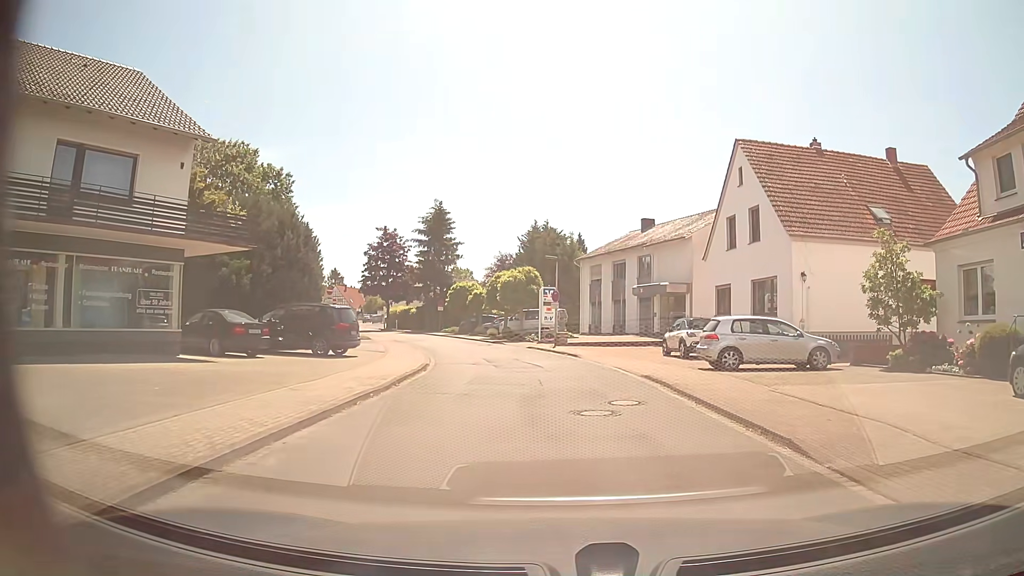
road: residential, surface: asphalt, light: Day
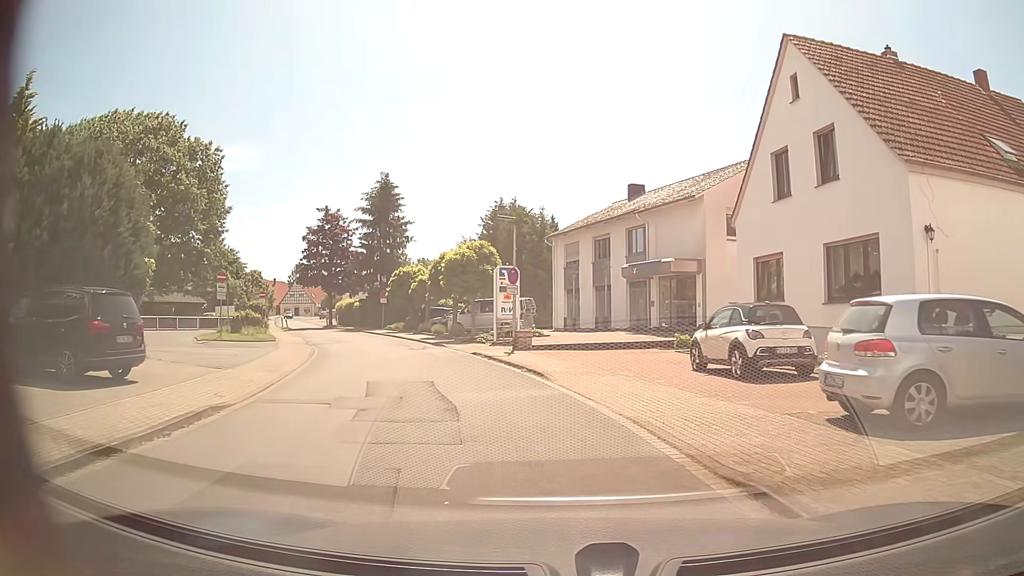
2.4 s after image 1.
(+0.5, +11.6) m; +3°
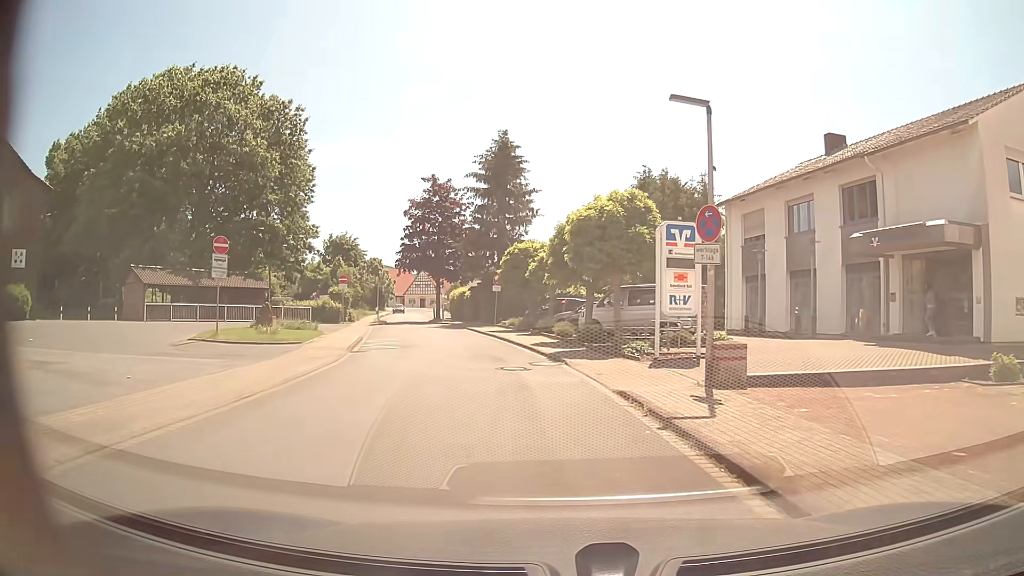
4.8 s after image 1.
(-1.4, +12.6) m; -13°
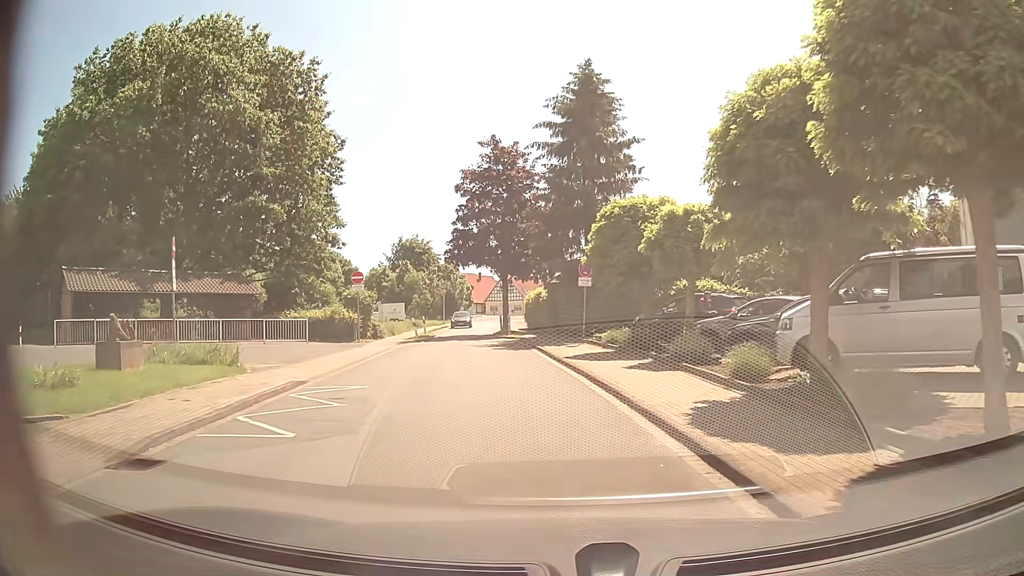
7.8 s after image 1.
(-0.9, +14.9) m; -7°
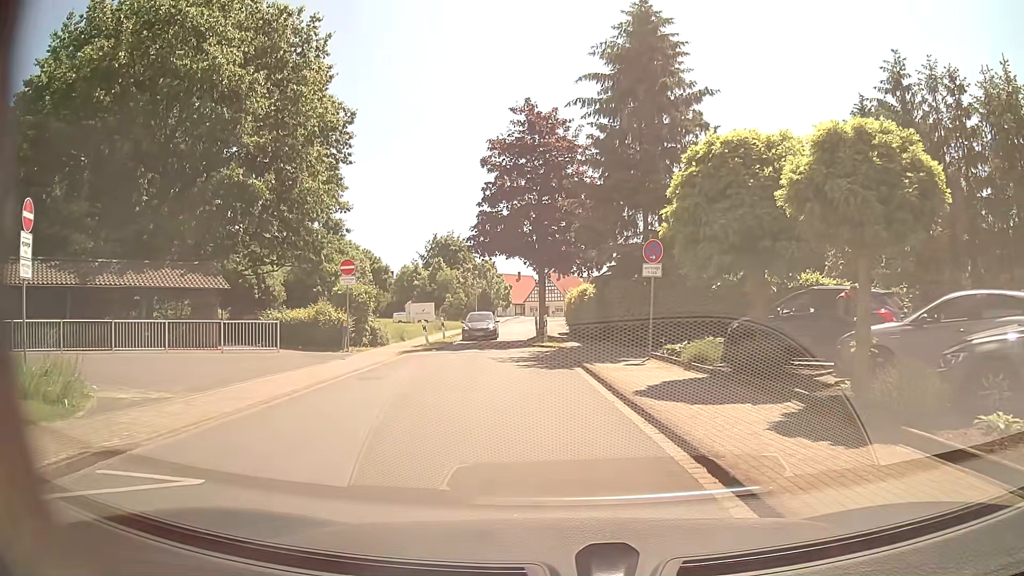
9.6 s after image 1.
(-0.2, +7.3) m; -4°
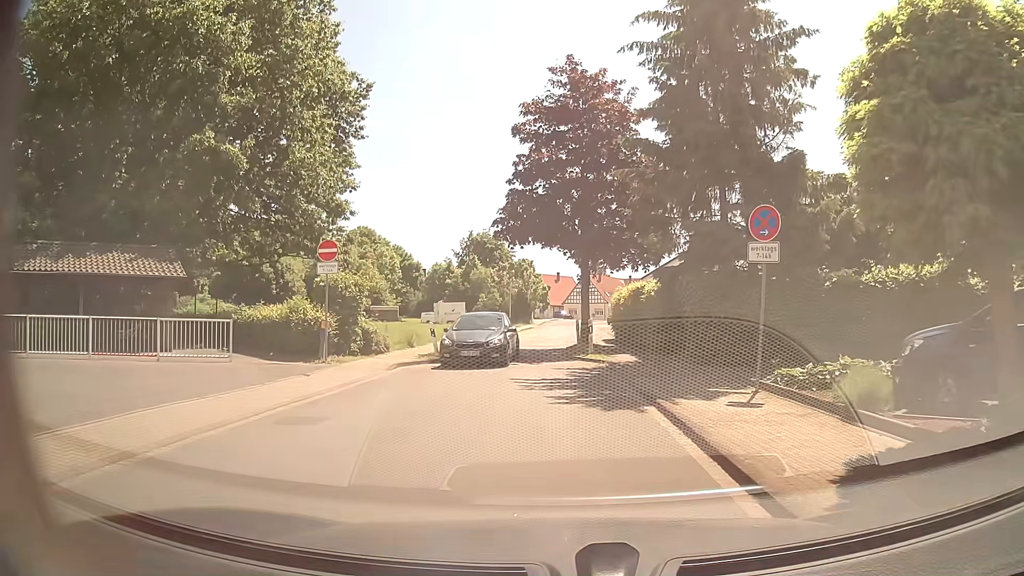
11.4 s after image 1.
(-0.2, +6.3) m; -3°
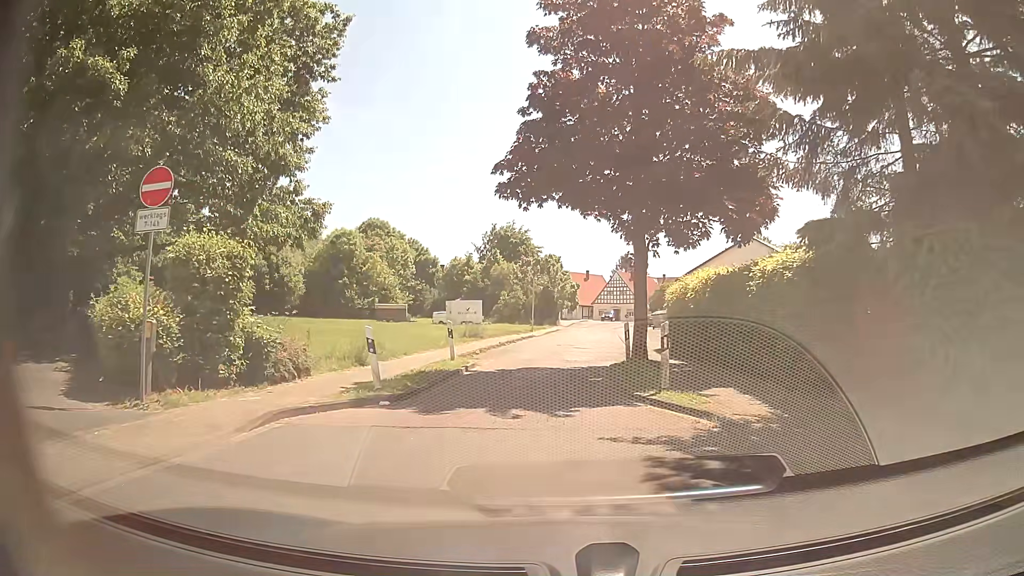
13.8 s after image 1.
(-0.1, +9.8) m; -2°
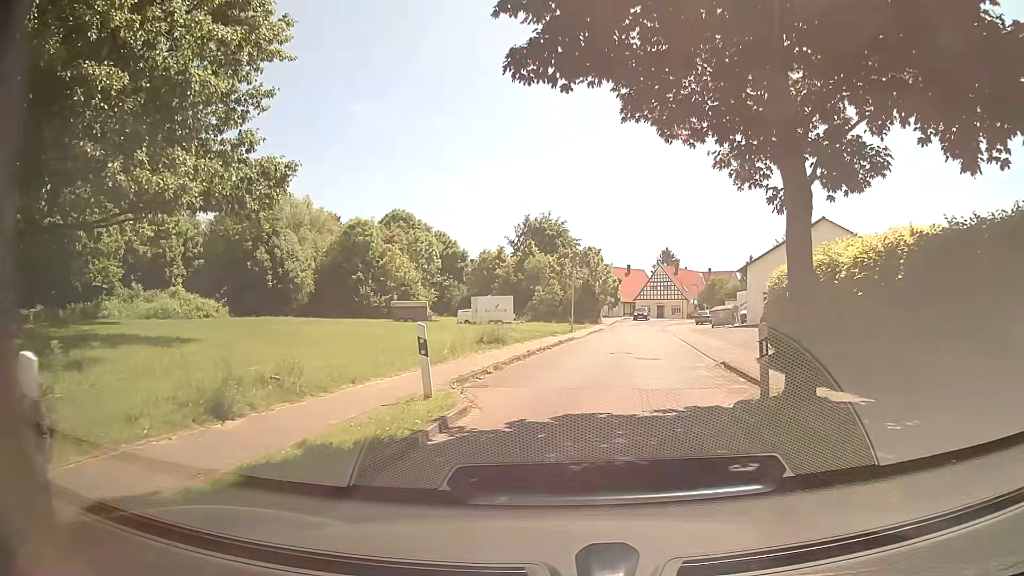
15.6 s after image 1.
(-0.4, +8.8) m; -2°
(0, +10) (+2, +20) (+4, +30) (+5, +40) (+6, +50) (+7, +60) (+8, +69) (+10, +79) (+14, +88) (+20, +96) m
